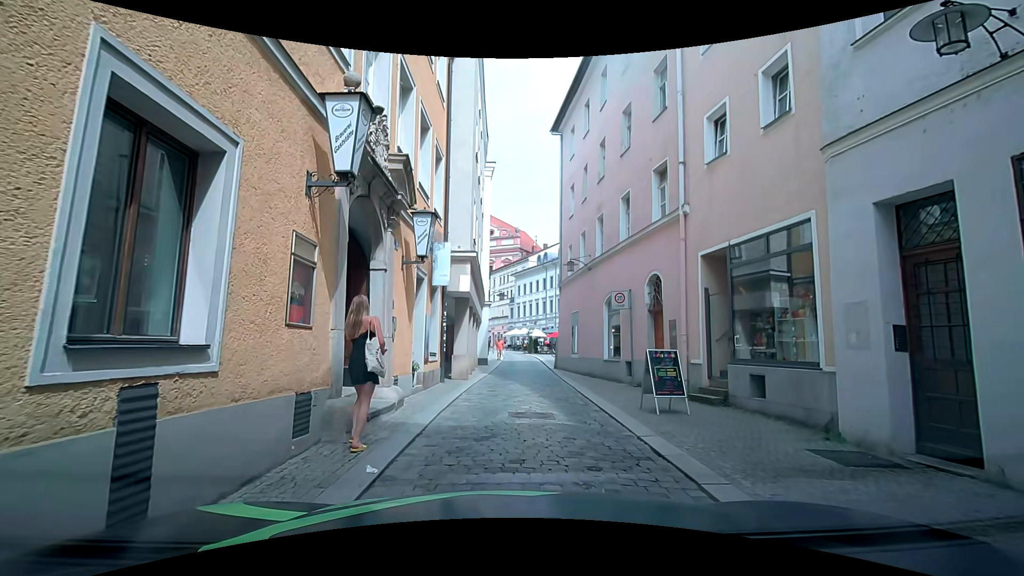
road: residential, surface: cobblestone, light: Day
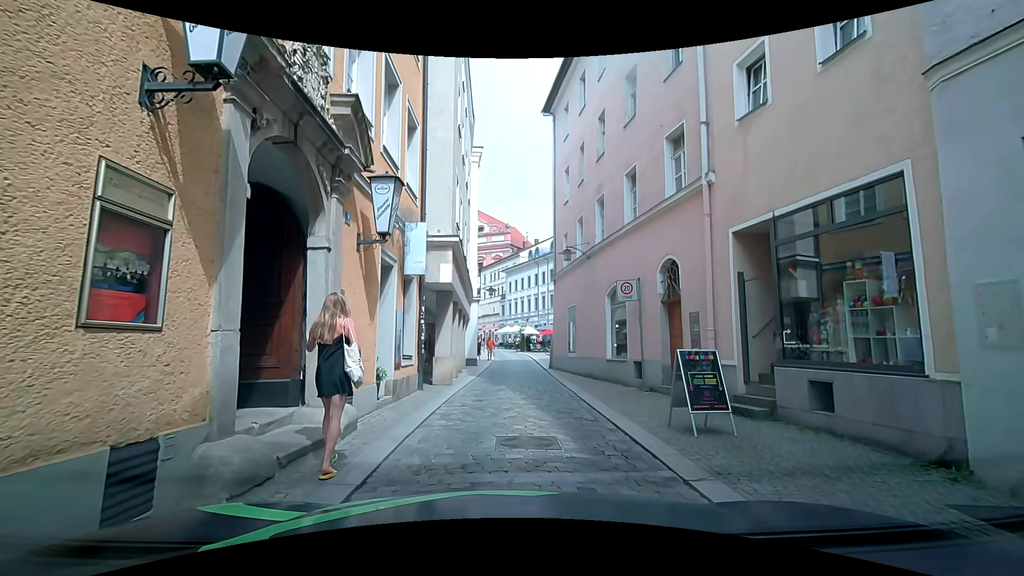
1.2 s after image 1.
(0.0, +2.2) m; -1°
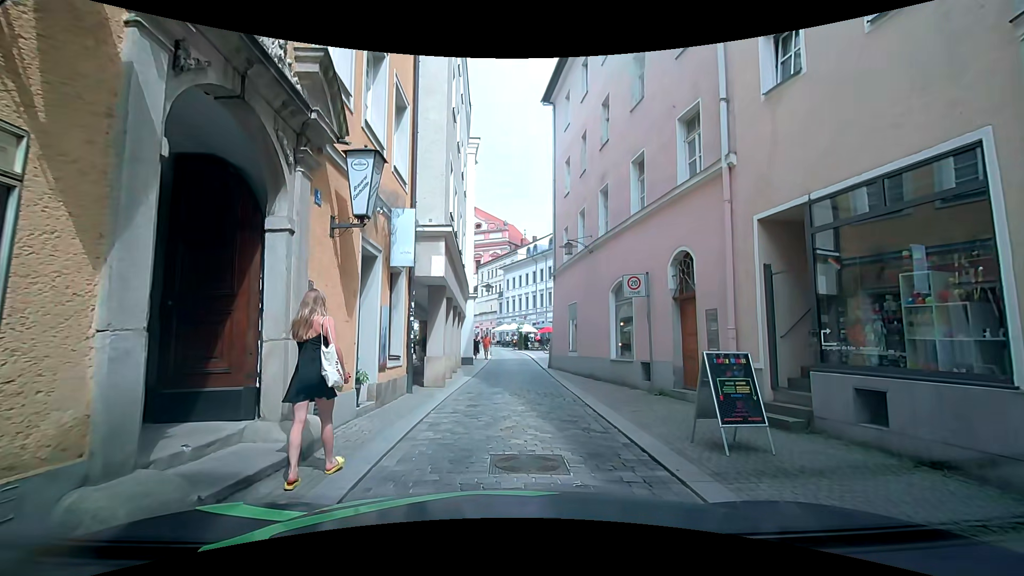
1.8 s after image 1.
(0.0, +1.1) m; +1°
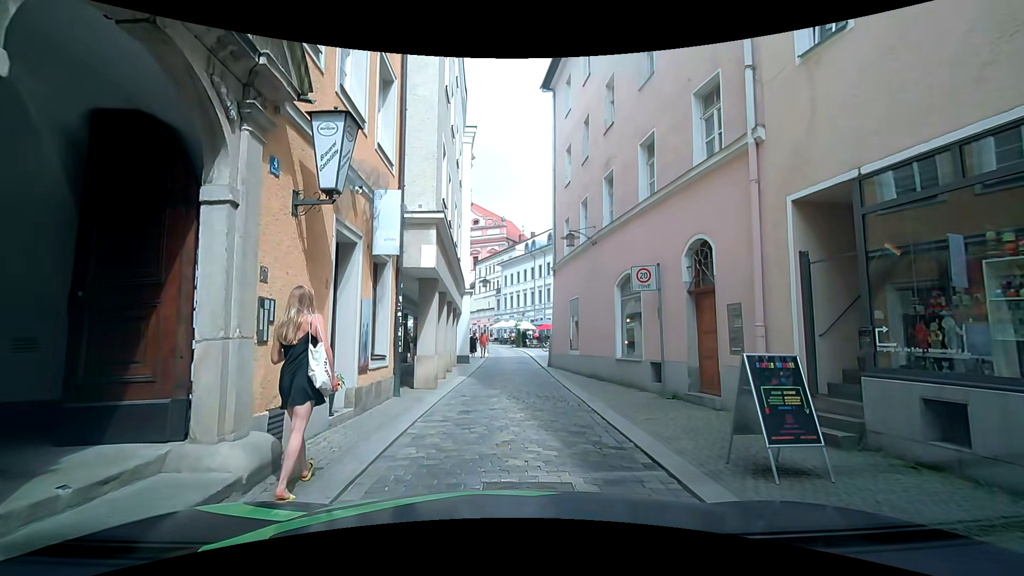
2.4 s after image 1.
(0.0, +1.1) m; +2°
